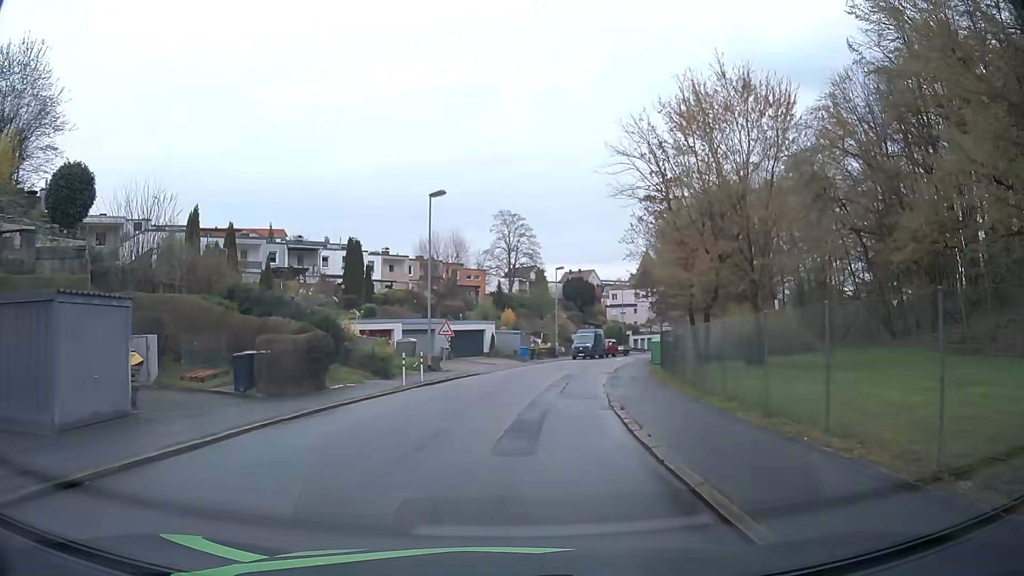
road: residential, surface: asphalt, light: Day
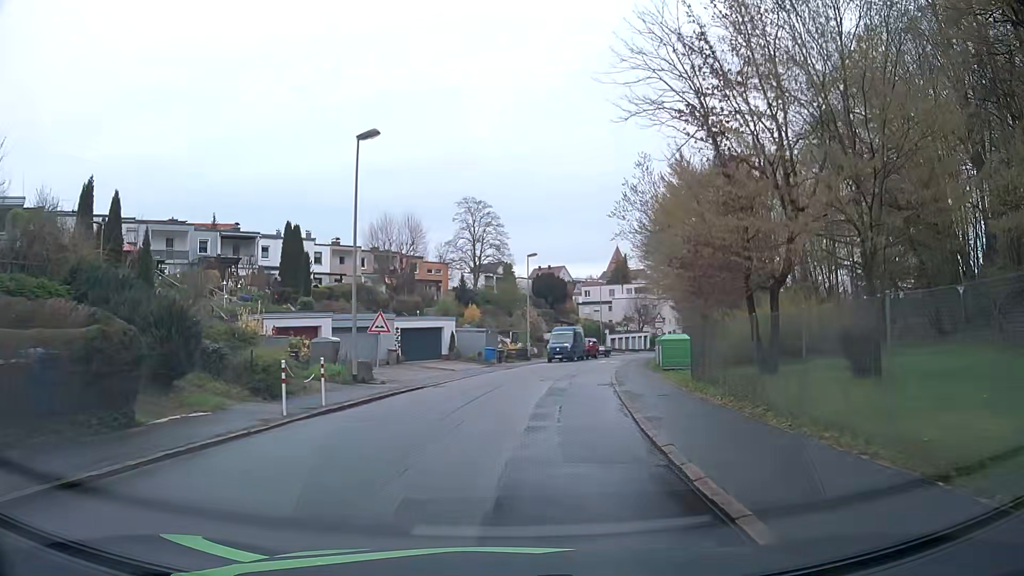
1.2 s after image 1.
(+0.1, +9.2) m; +2°
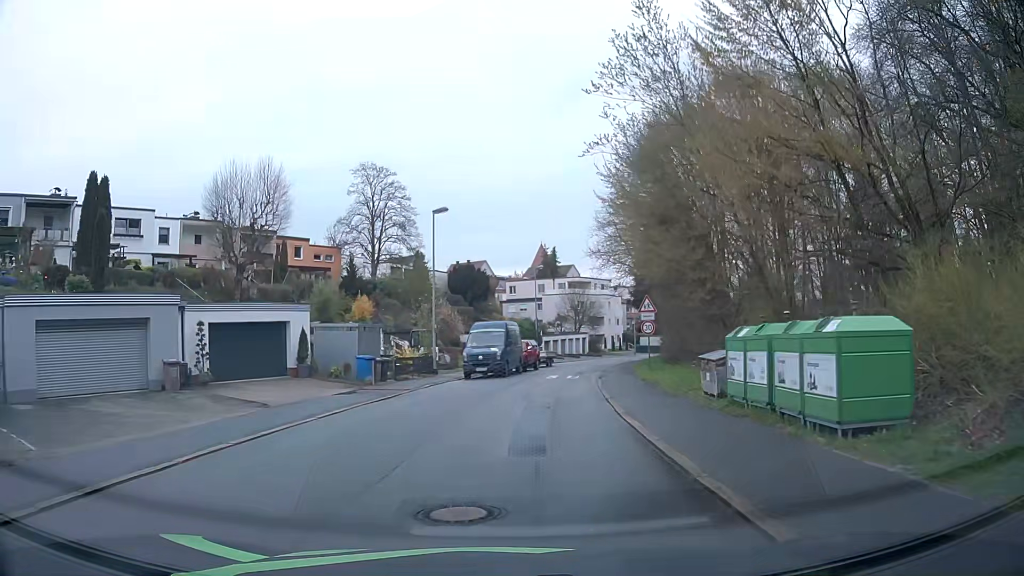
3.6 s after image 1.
(+1.2, +18.7) m; +7°
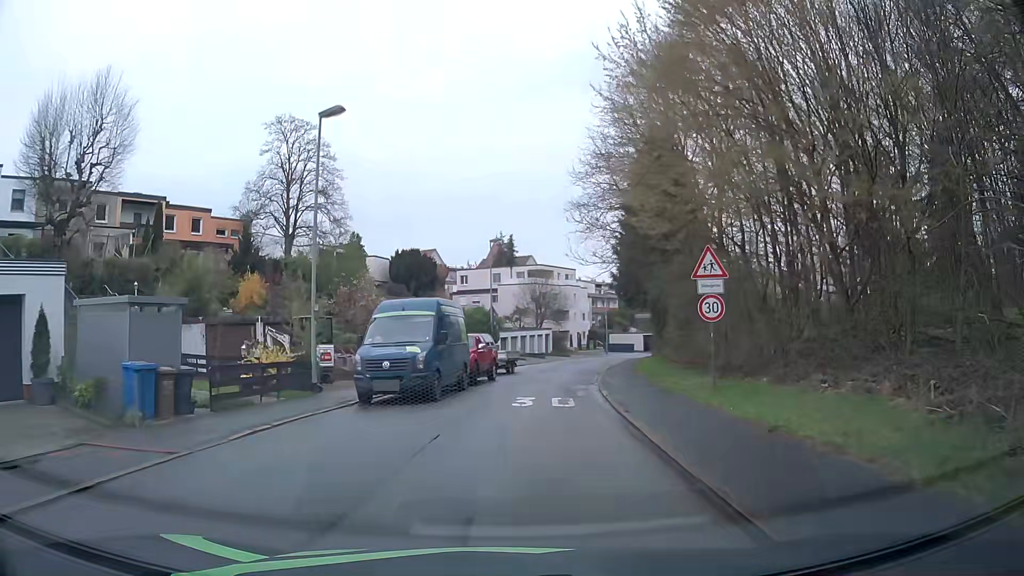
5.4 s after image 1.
(+0.6, +14.4) m; +4°
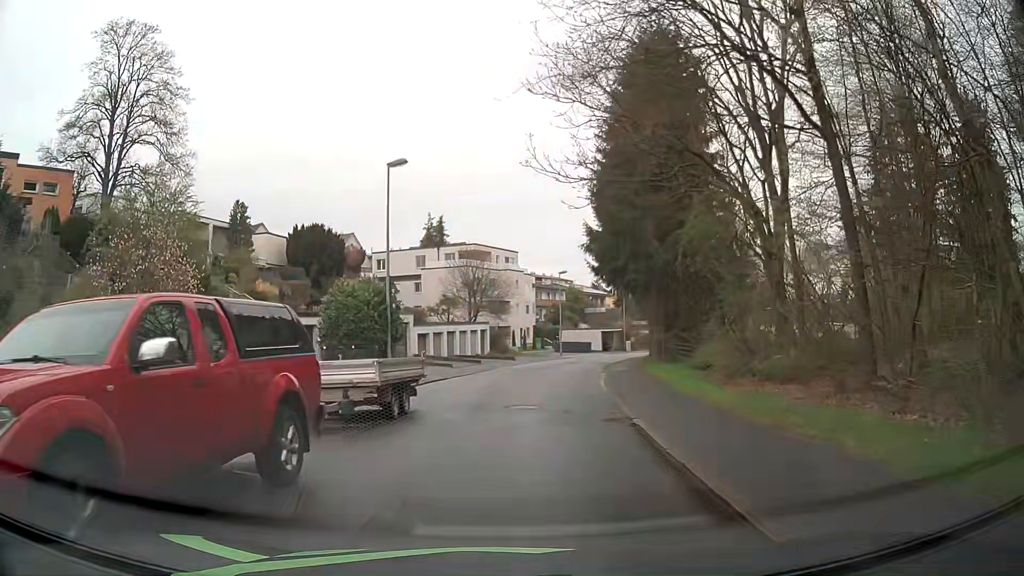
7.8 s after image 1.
(+0.7, +19.1) m; +5°
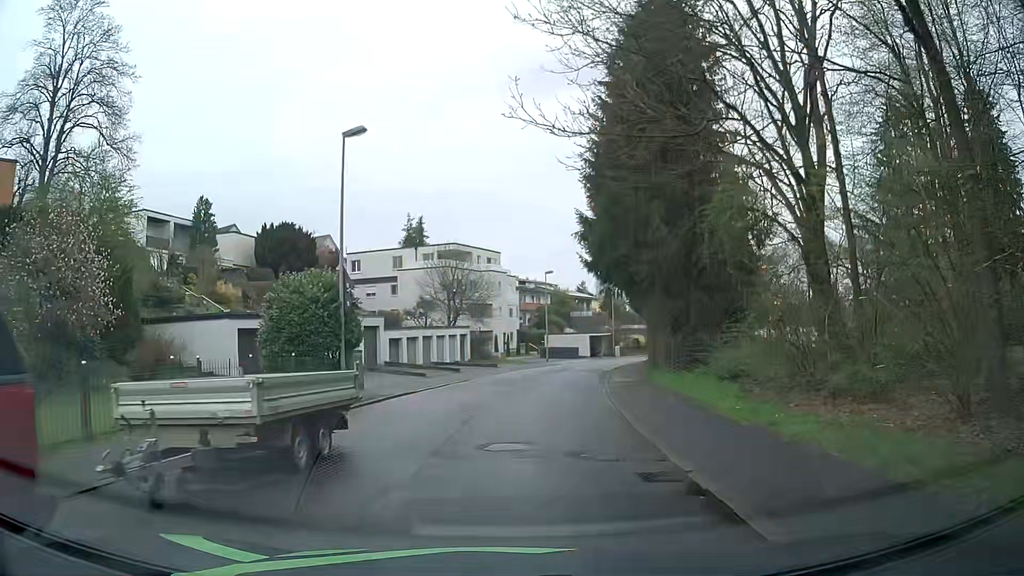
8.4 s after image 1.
(+0.1, +4.7) m; +1°
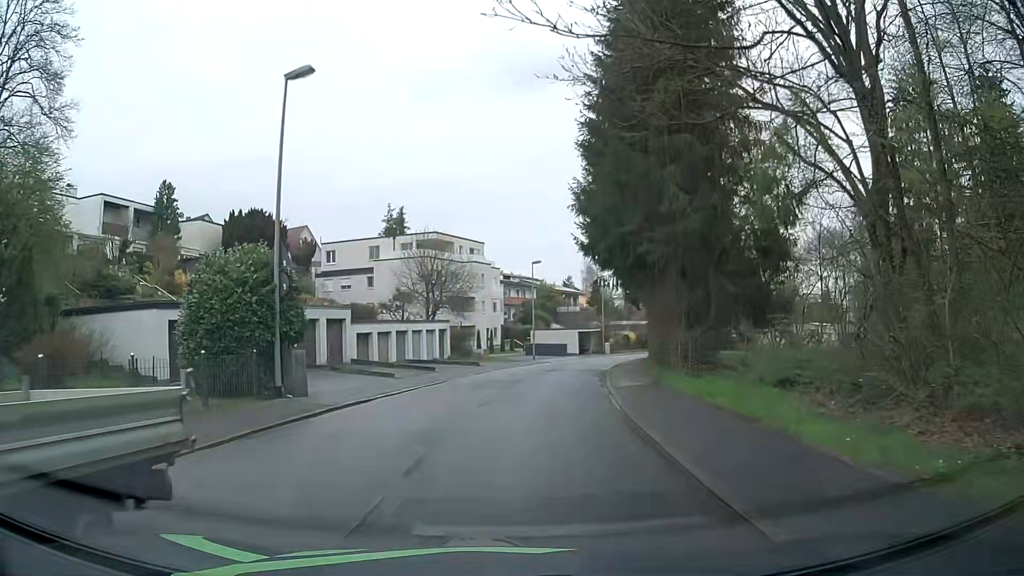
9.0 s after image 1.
(+0.1, +4.7) m; +1°
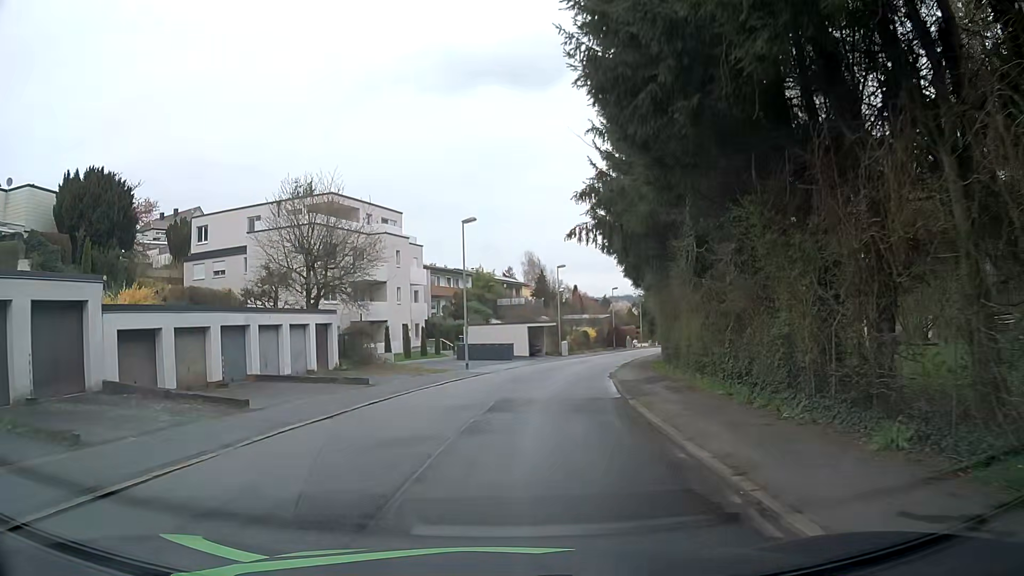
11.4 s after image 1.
(+1.2, +18.7) m; +5°
(0, +10) (+1, +20) (+3, +30) (+5, +40) (+8, +49) (+11, +59) (+14, +68) (+18, +78) (+21, +87) (+24, +96) m
